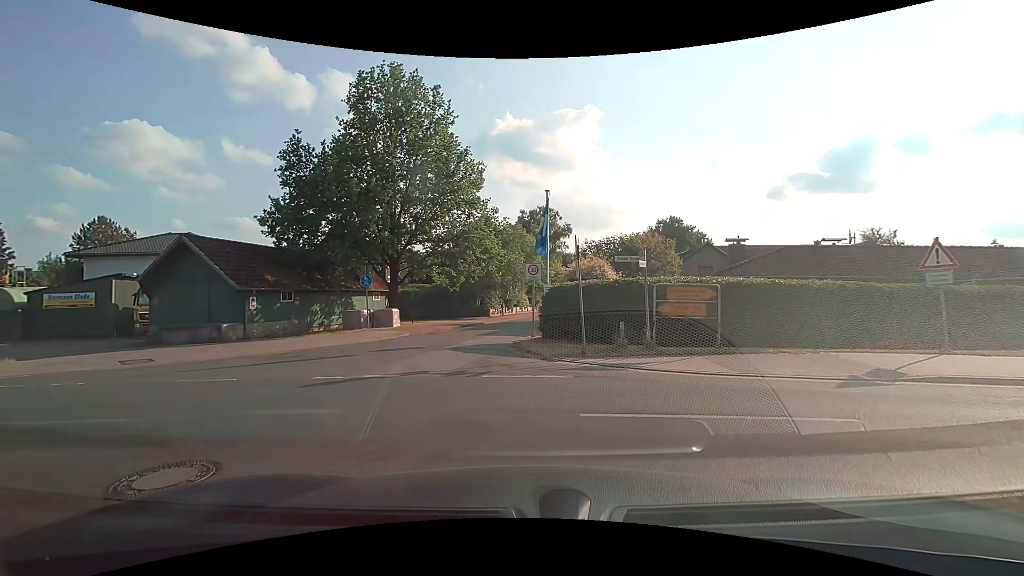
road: residential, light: Day
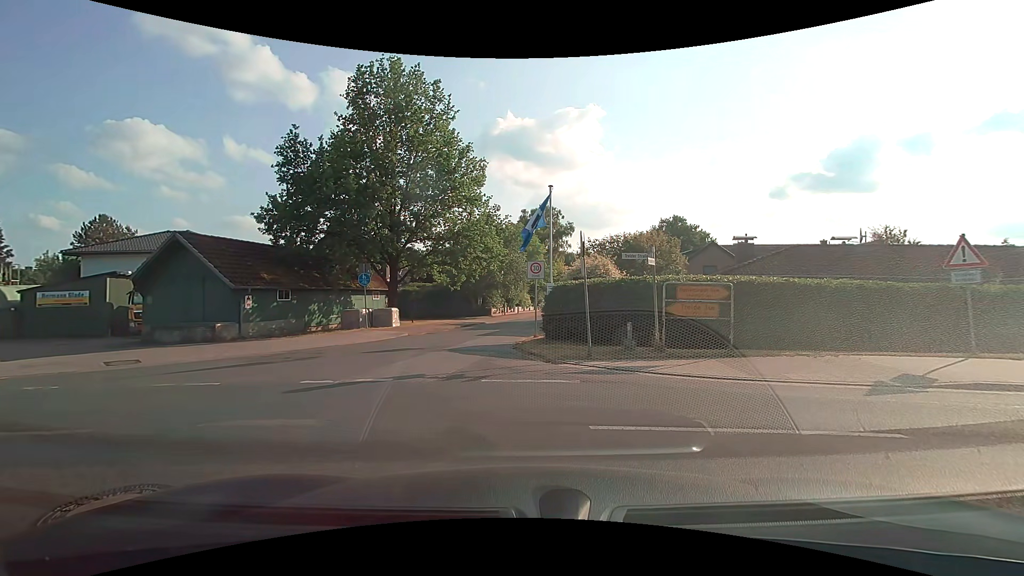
(0.0, +0.6) m; 0°
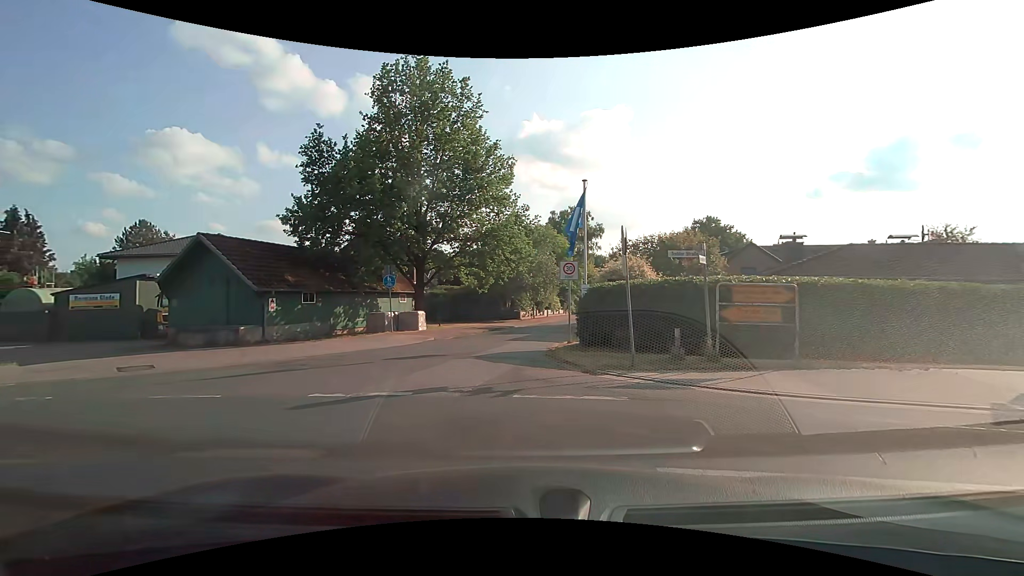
(0.0, +1.3) m; -2°
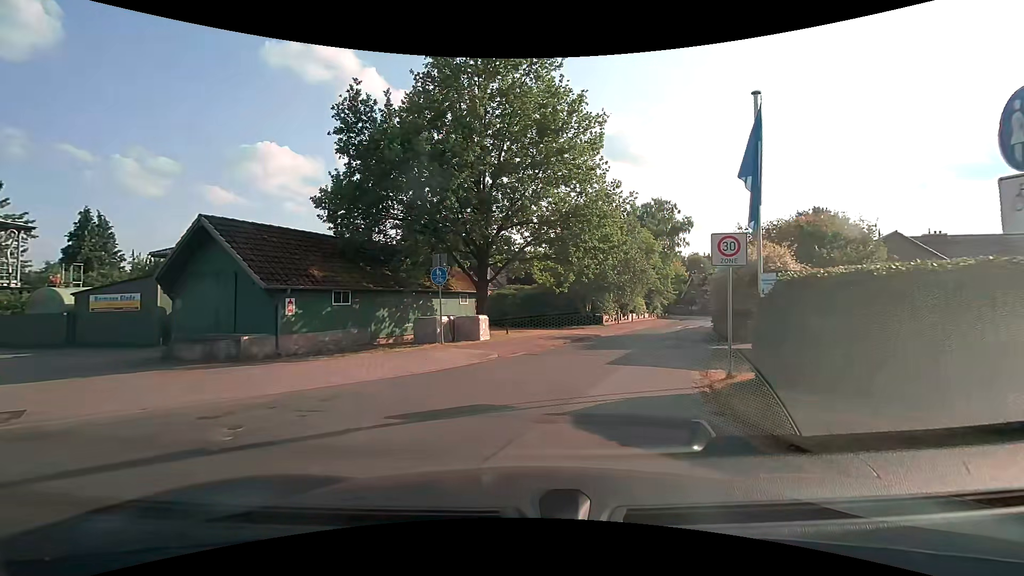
(-0.6, +6.7) m; -8°
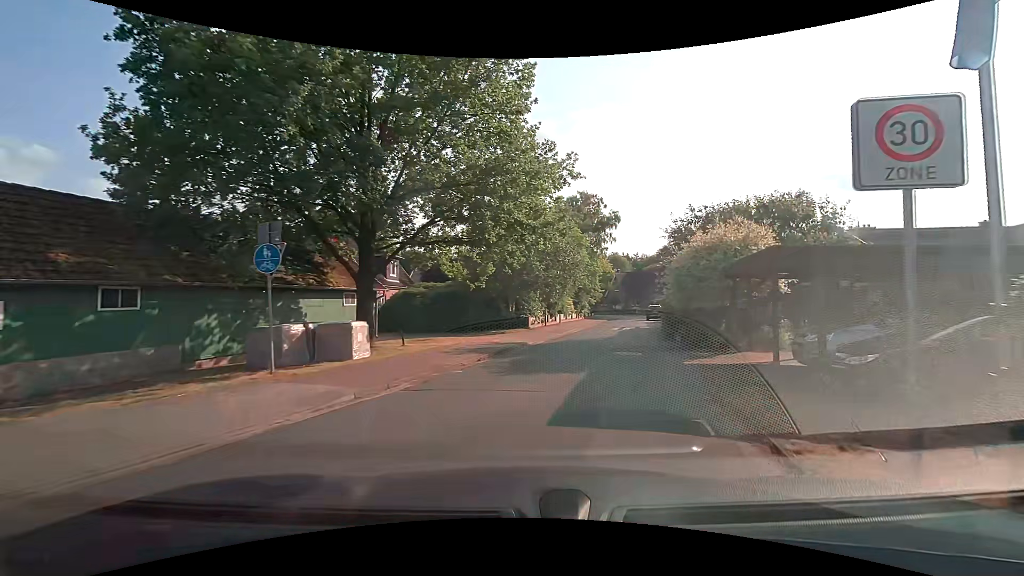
(+0.5, +6.3) m; +8°
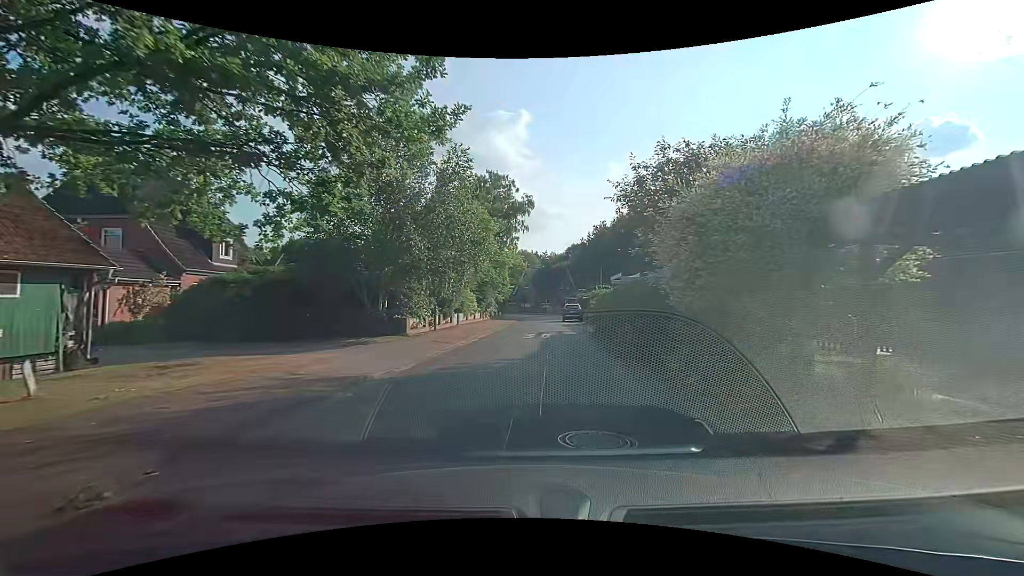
(+1.1, +10.0) m; +12°
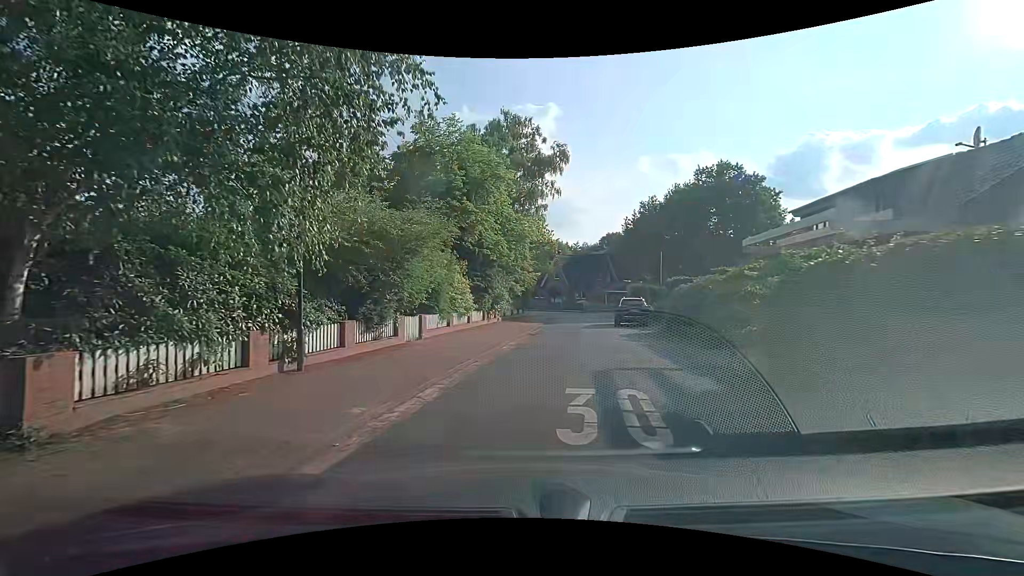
(+0.1, +16.8) m; -2°
